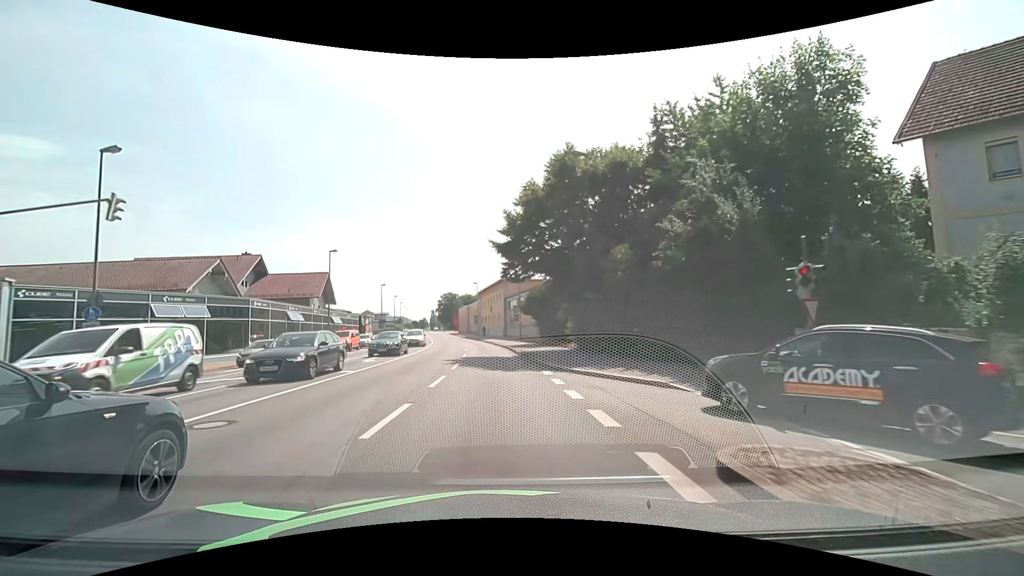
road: primary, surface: asphalt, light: Day
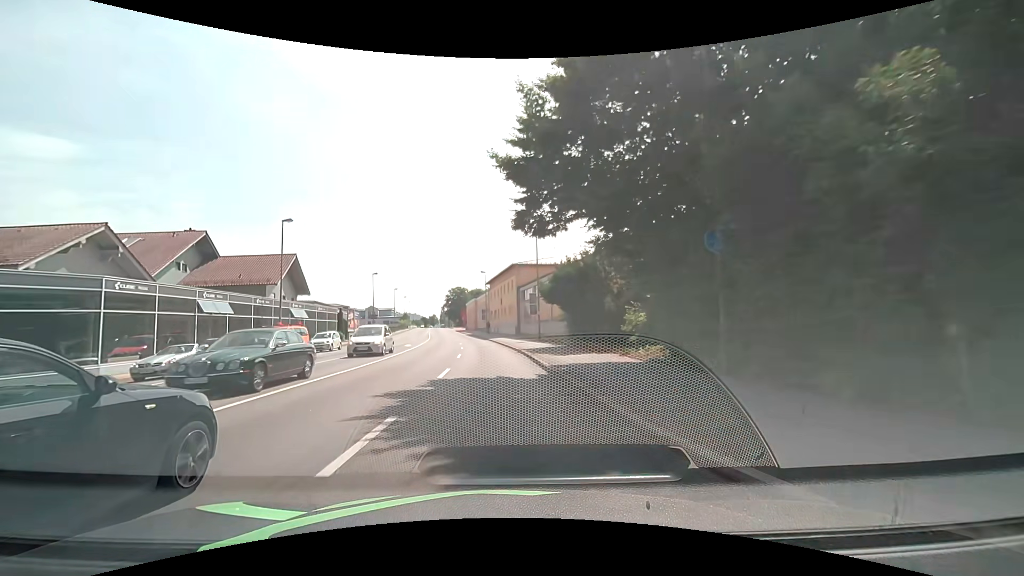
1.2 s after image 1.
(-0.1, +14.0) m; -1°
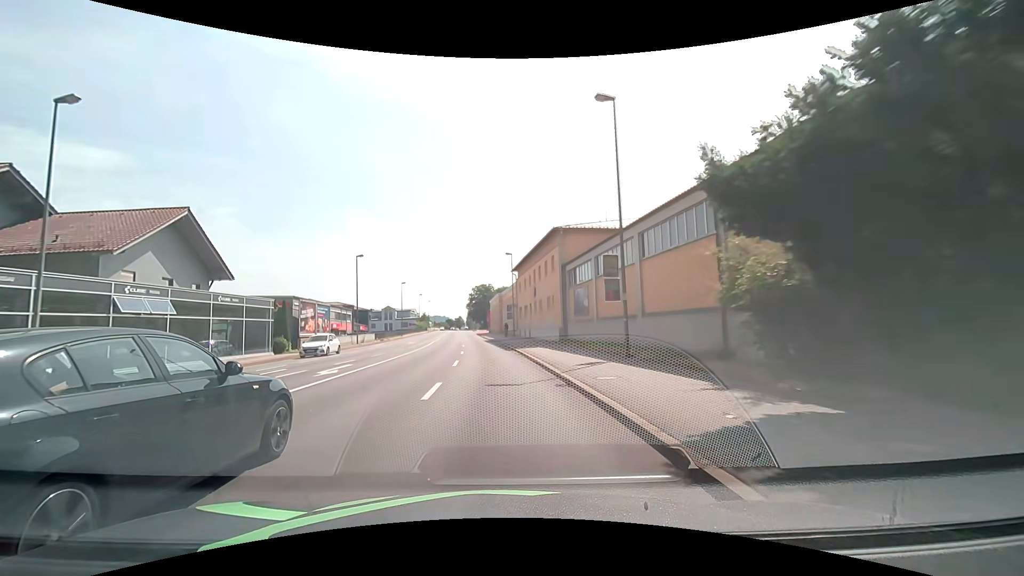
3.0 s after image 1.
(-0.7, +22.6) m; -3°
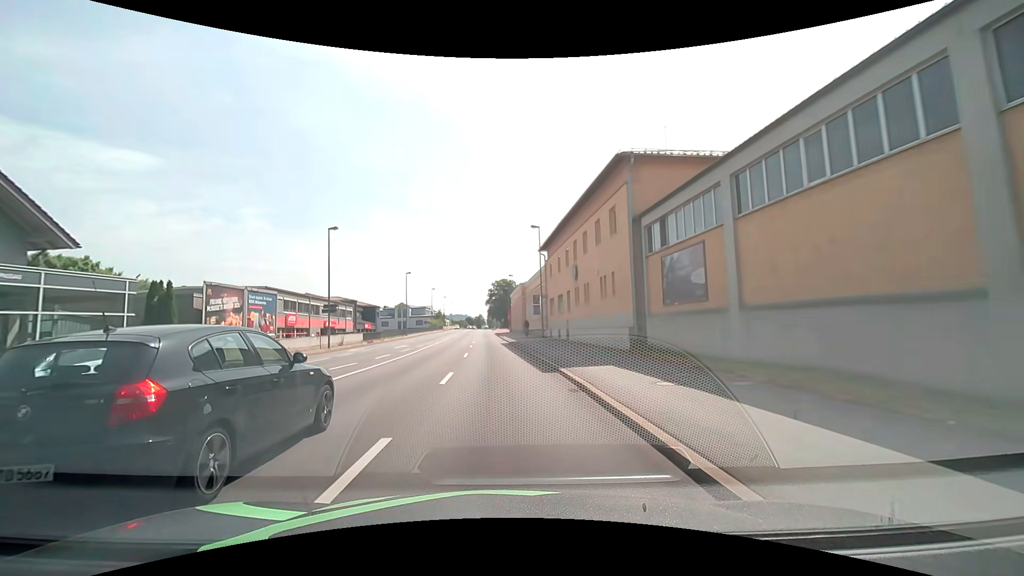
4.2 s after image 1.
(-0.4, +15.6) m; -3°
